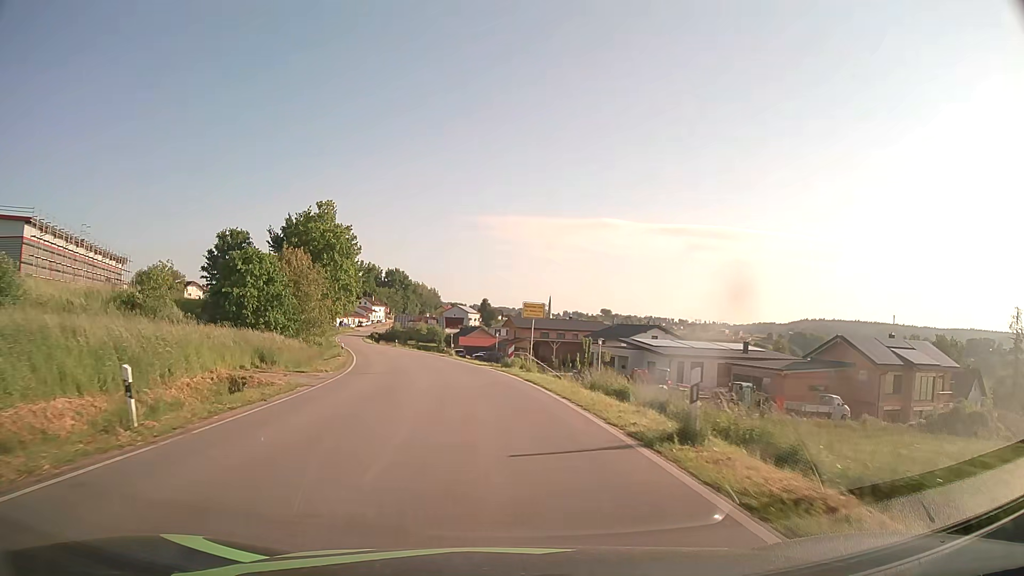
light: Day
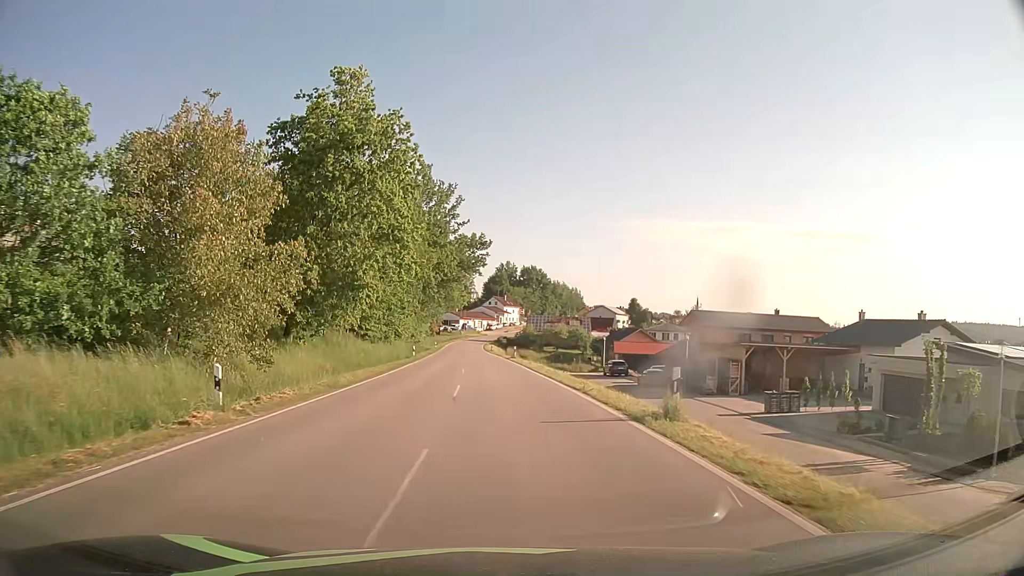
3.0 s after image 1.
(-4.1, +37.4) m; -12°
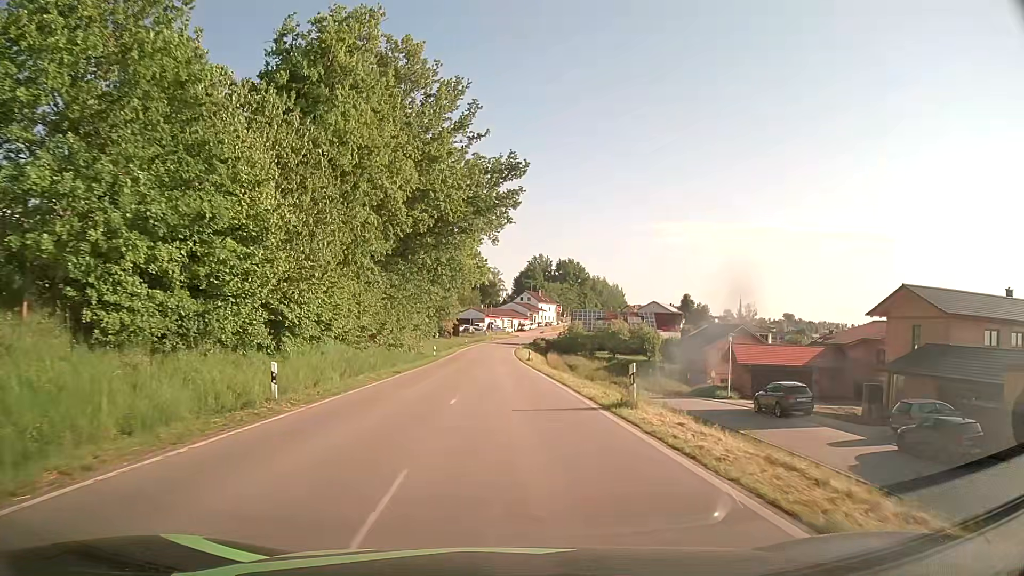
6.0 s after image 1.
(-1.4, +37.0) m; -3°
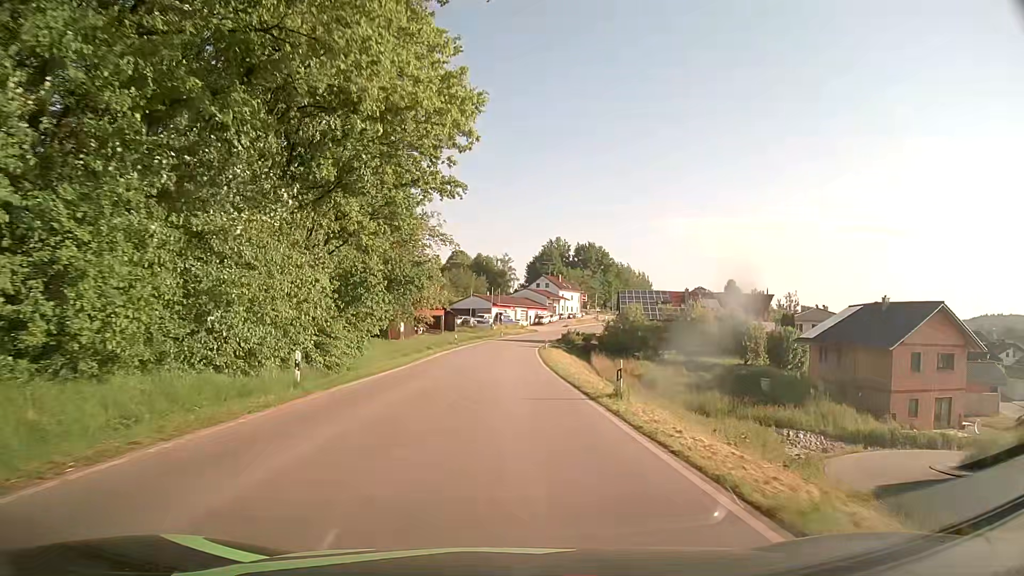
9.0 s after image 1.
(-0.2, +38.3) m; 0°
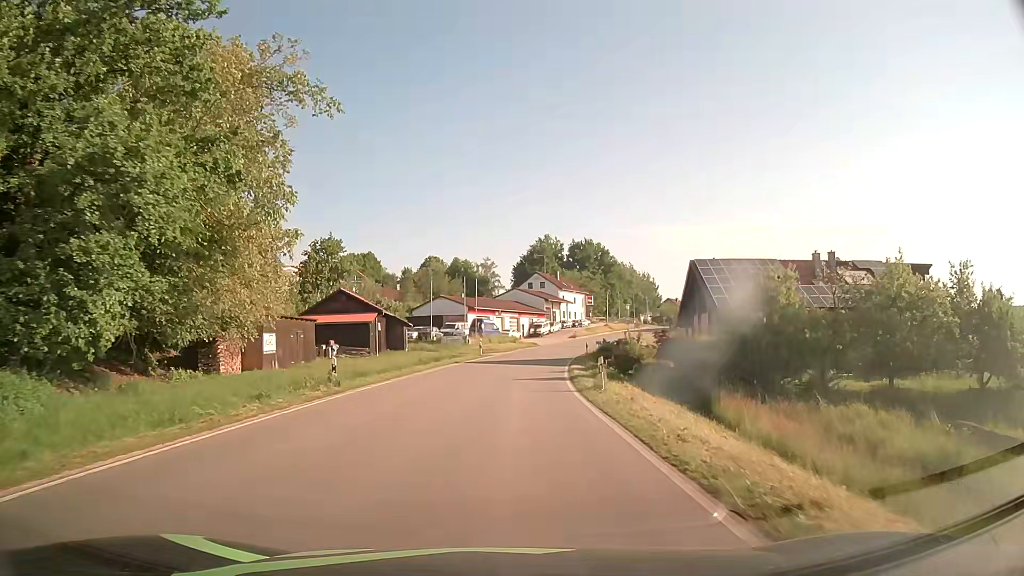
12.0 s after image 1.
(0.0, +38.0) m; 0°
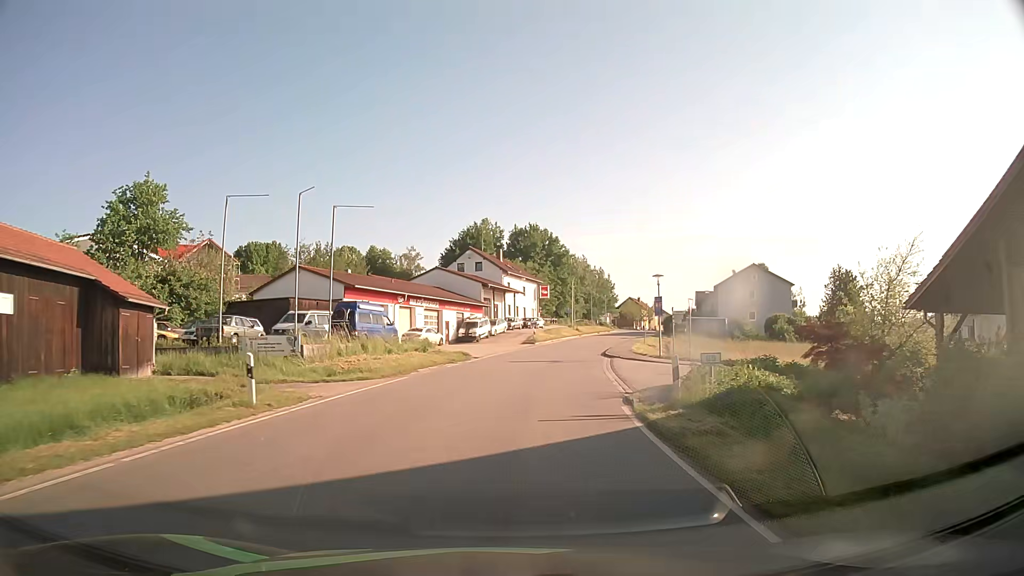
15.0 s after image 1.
(+1.6, +37.7) m; +6°
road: tertiary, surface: asphalt
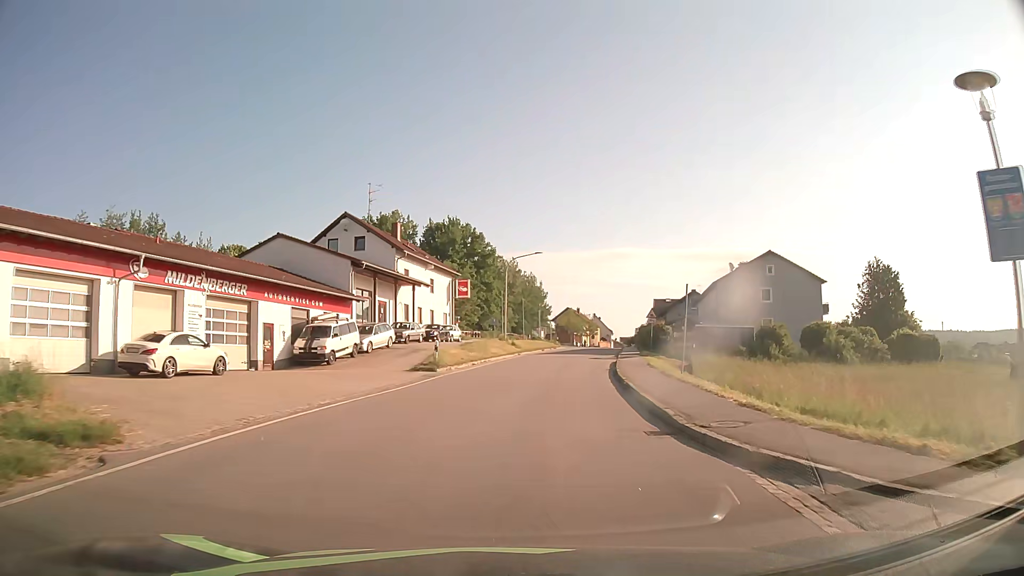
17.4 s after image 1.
(+1.9, +29.9) m; +7°
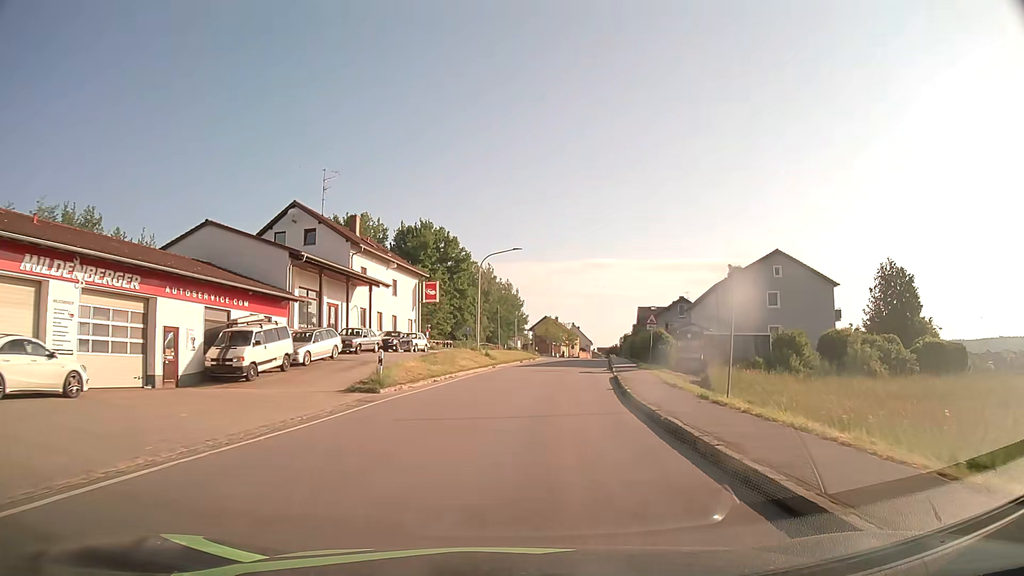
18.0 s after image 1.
(+0.1, +7.5) m; +2°
(0, +10) (+1, +20) (+2, +30) (+4, +40) (+5, +50) (+7, +60) (+8, +69) (+10, +79) (+12, +89) (+14, +99) m
